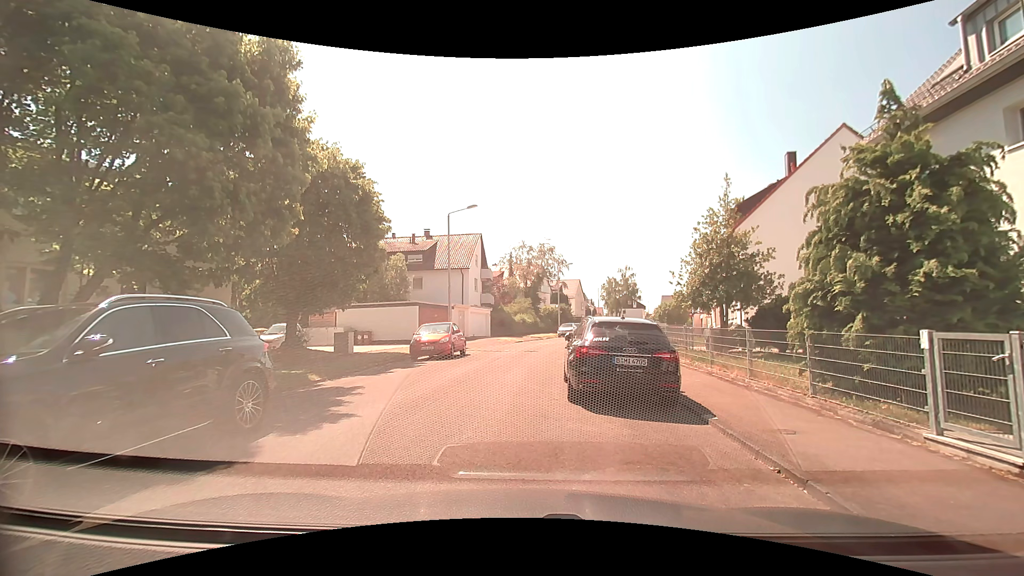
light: Day
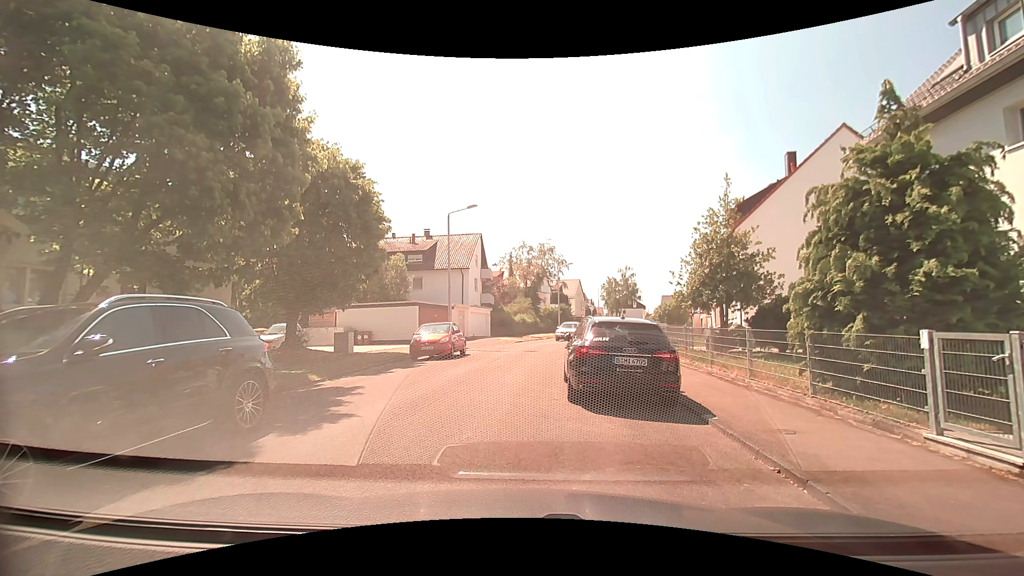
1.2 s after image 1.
(0.0, 0.0) m; 0°
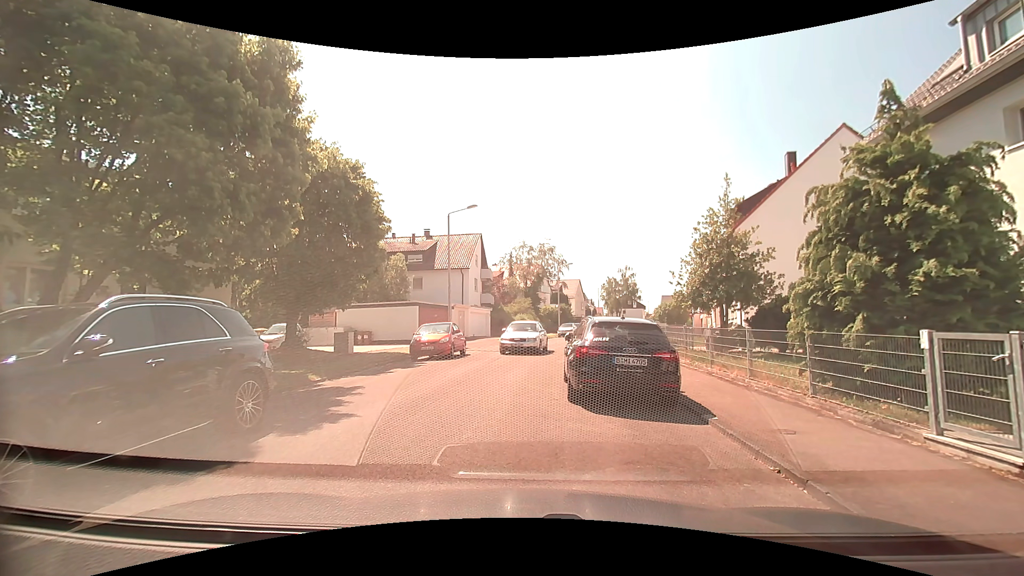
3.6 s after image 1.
(0.0, 0.0) m; 0°
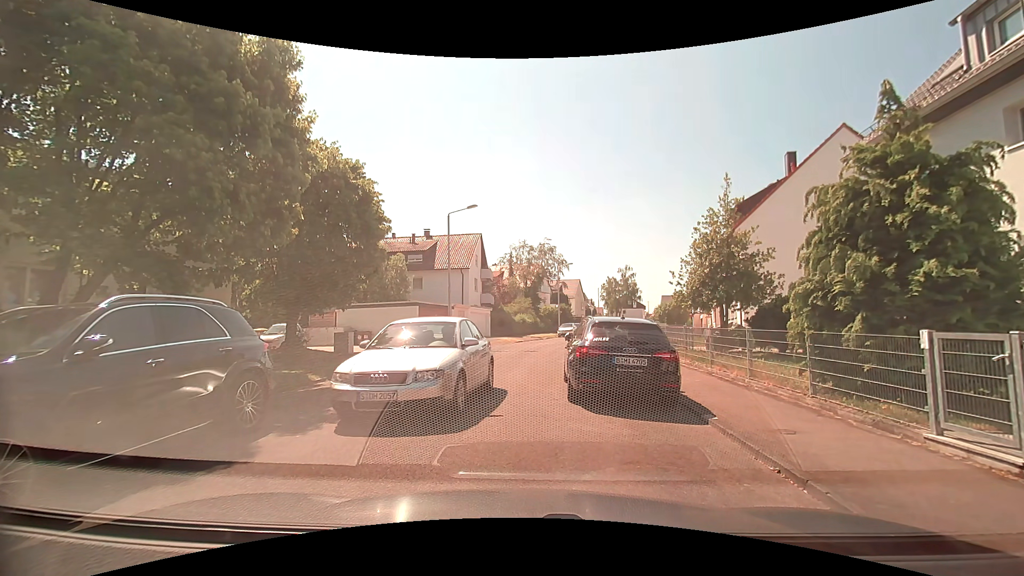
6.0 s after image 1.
(0.0, 0.0) m; 0°
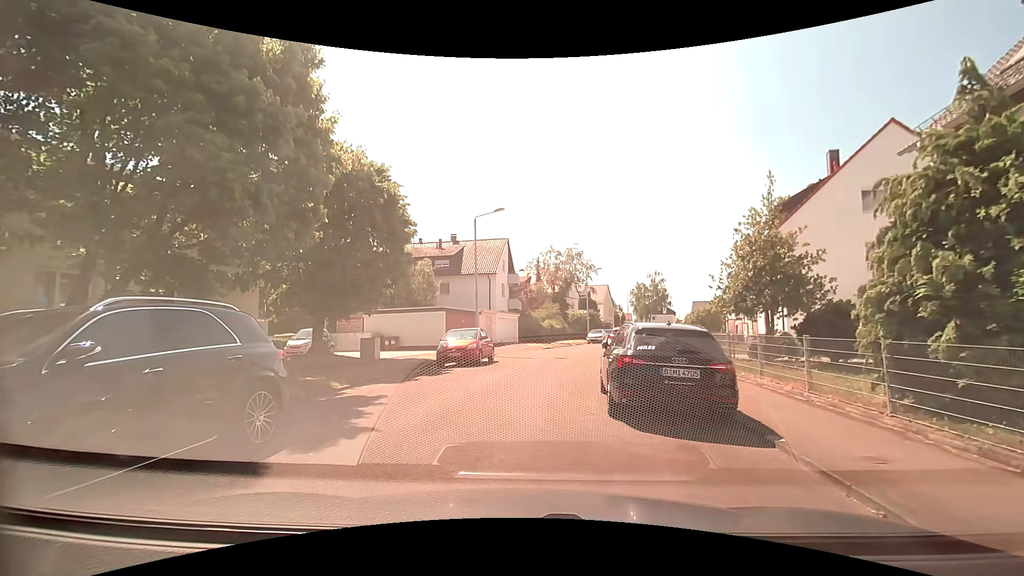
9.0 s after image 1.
(0.0, +0.8) m; -5°
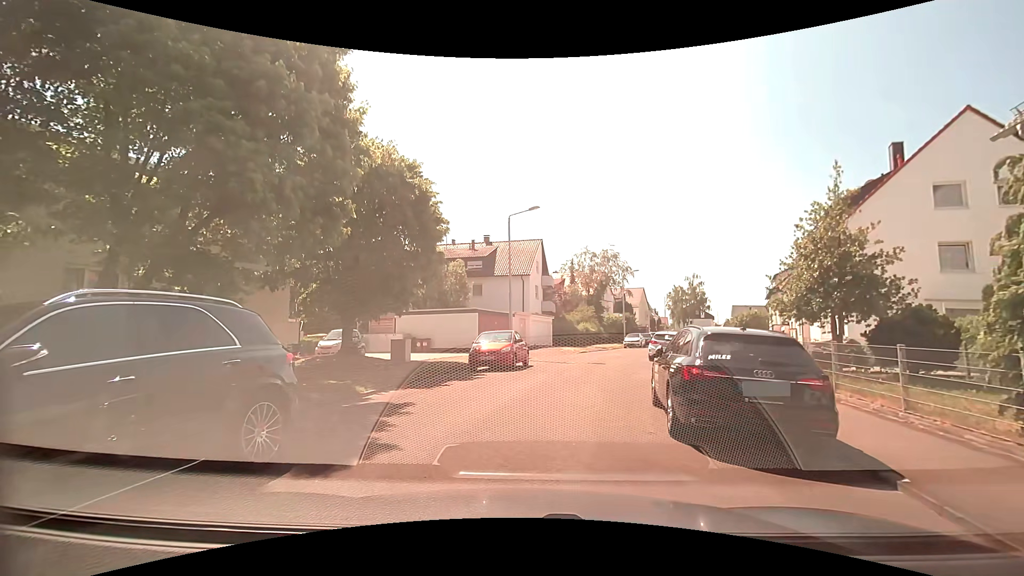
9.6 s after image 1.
(0.0, +1.1) m; -3°
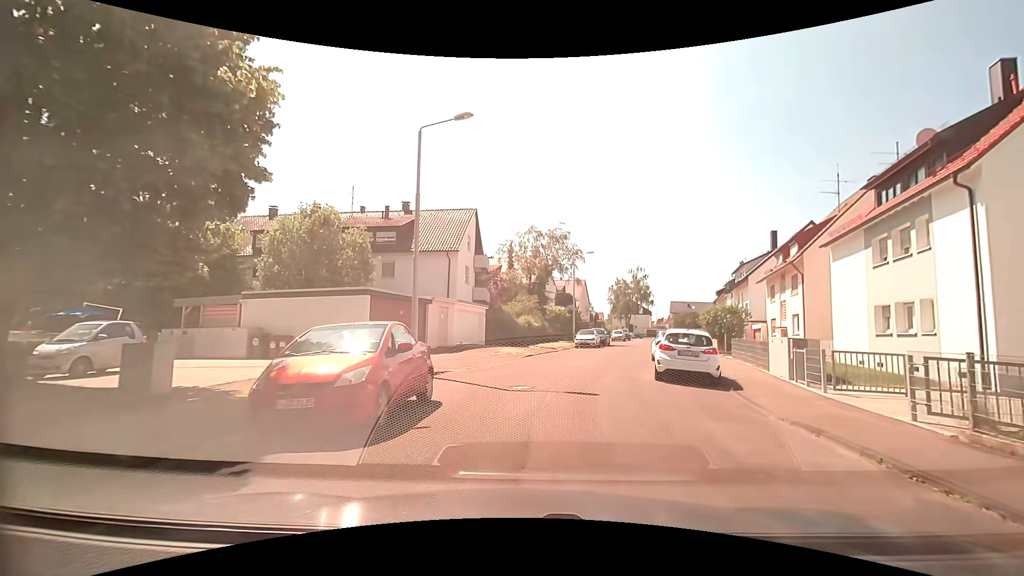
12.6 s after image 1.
(+0.9, +11.6) m; +9°
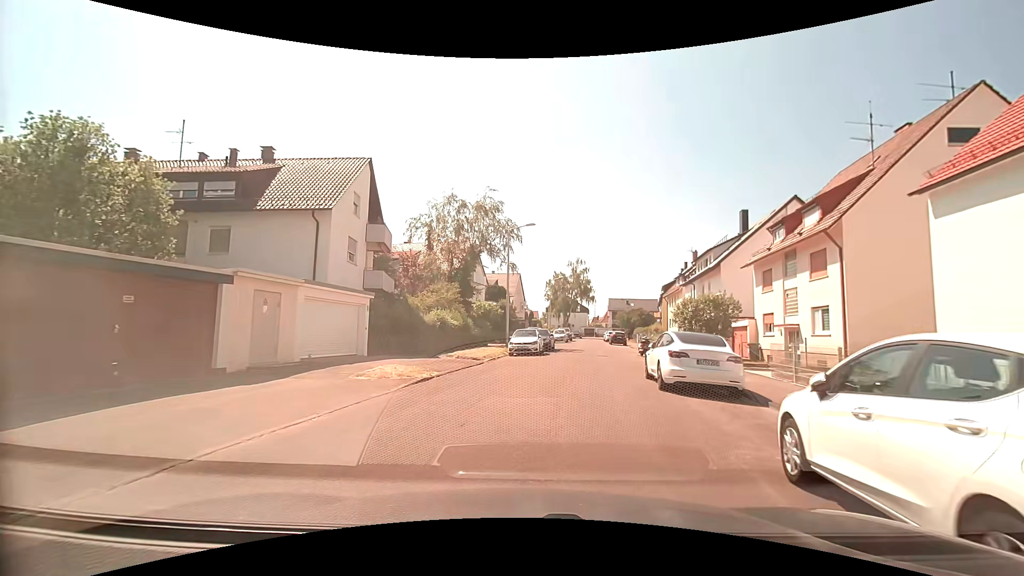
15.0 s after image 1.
(+1.0, +12.1) m; +8°
(+1, +10) (+2, +20) (+4, +30) (+5, +40) (+7, +49) (+8, +59) (+9, +69) (+10, +79) (+12, +89) (+15, +99) m
